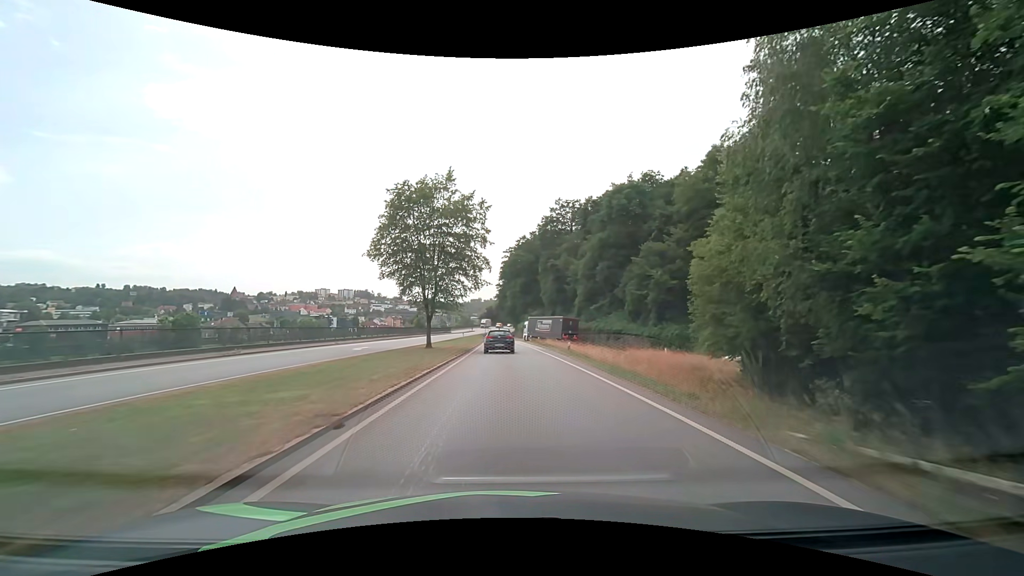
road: primary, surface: asphalt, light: Day
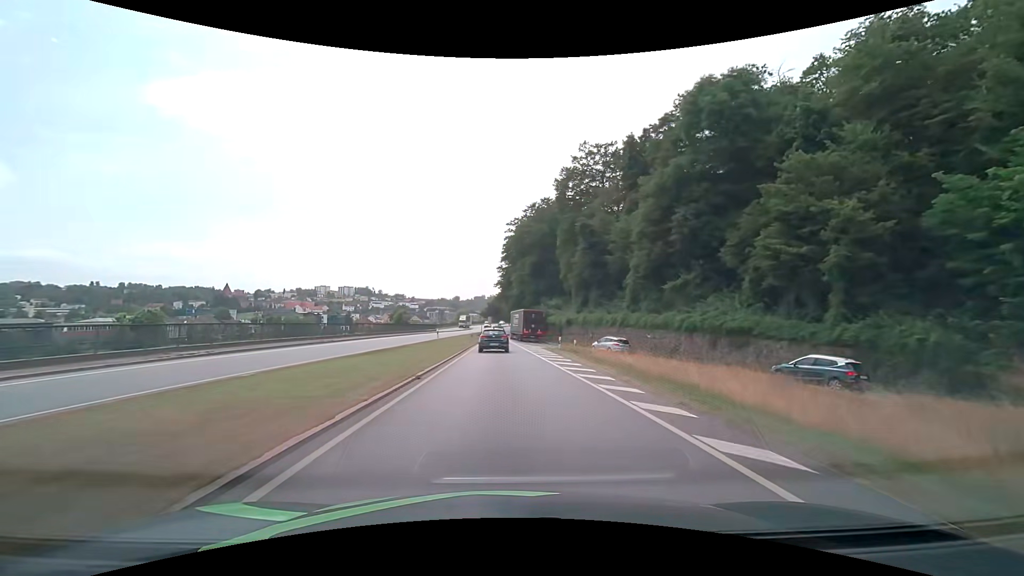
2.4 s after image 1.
(-0.1, +33.4) m; 0°
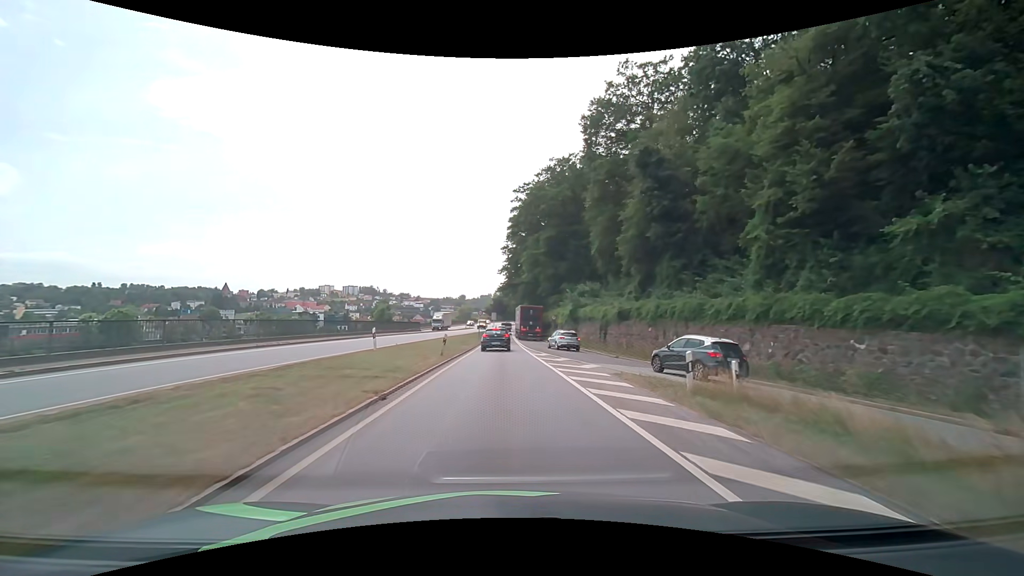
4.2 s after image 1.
(-0.4, +24.0) m; -1°
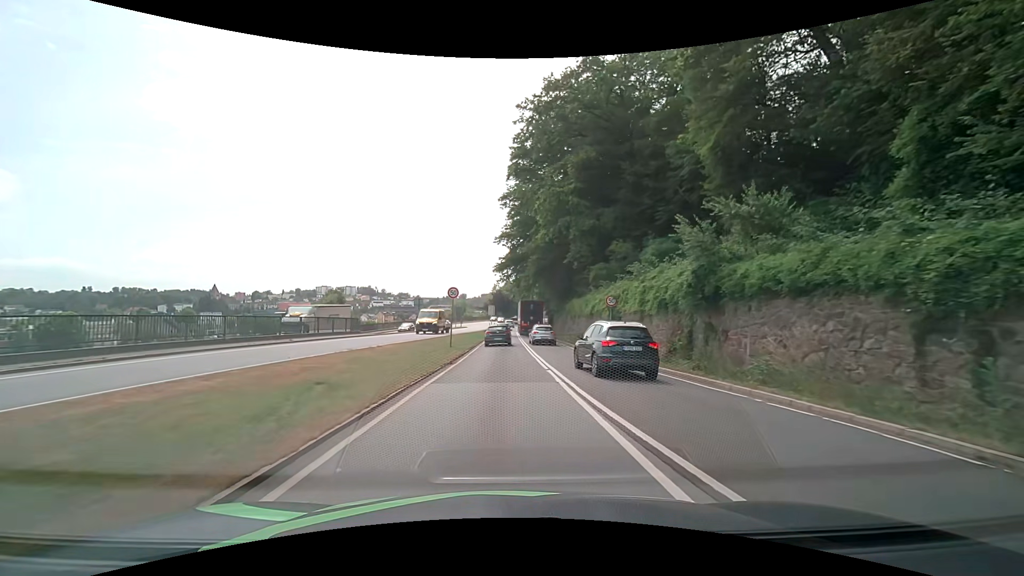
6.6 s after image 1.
(-0.1, +29.8) m; -1°
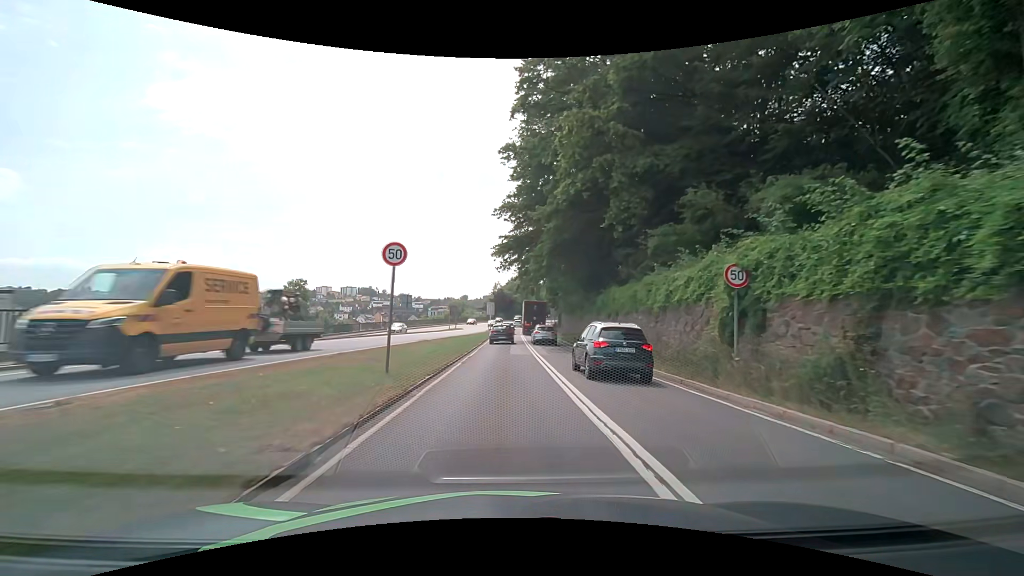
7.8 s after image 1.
(0.0, +14.0) m; -1°
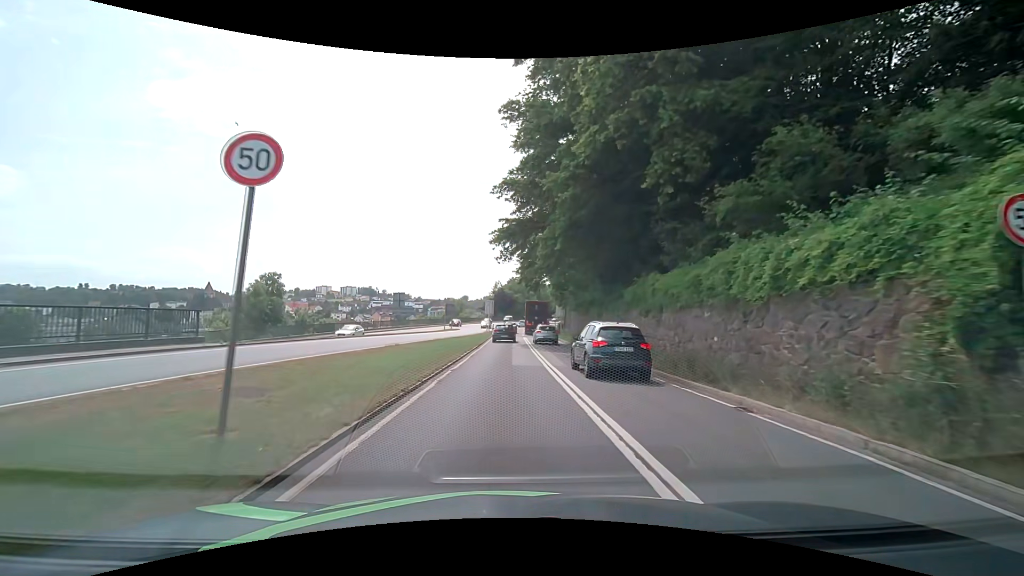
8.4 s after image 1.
(+0.1, +6.8) m; 0°
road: primary_link
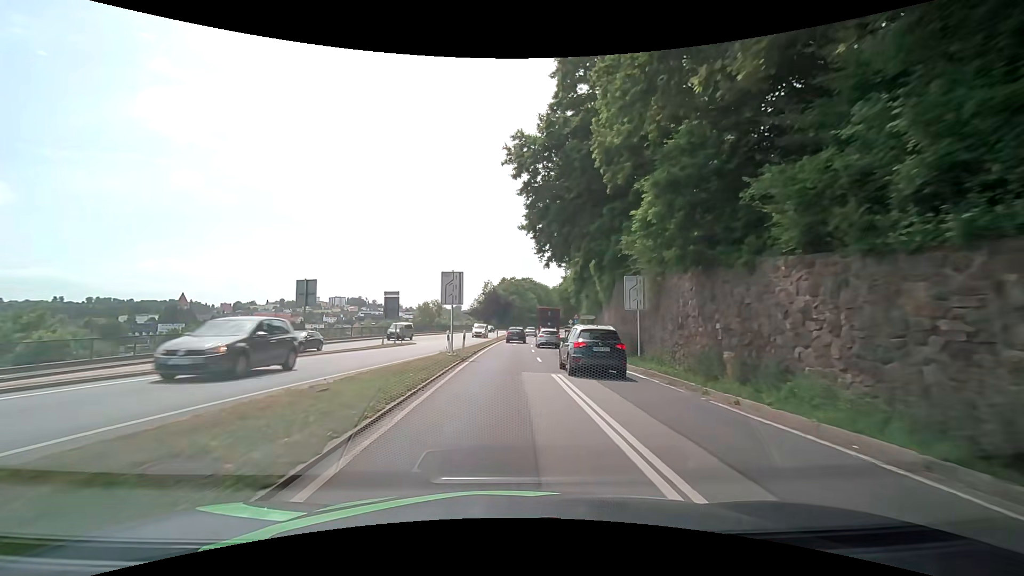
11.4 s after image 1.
(+0.3, +35.7) m; +1°
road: primary
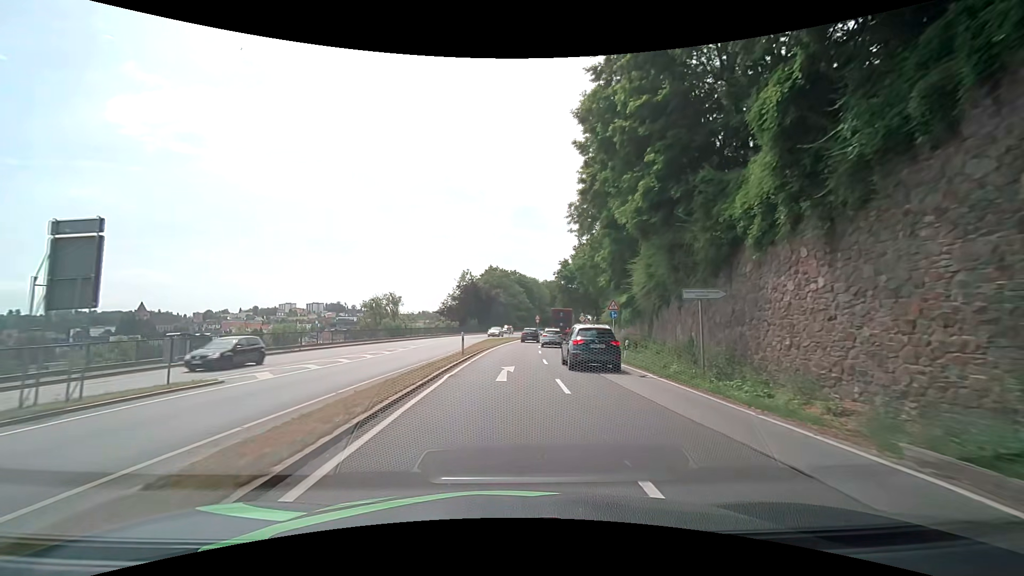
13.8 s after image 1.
(+0.2, +29.2) m; 0°
(0, +10) (+1, +20) (+1, +30) (+2, +40) (+3, +50) (+4, +60) (+6, +70) (+8, +79) (+10, +89) (+13, +99) m
